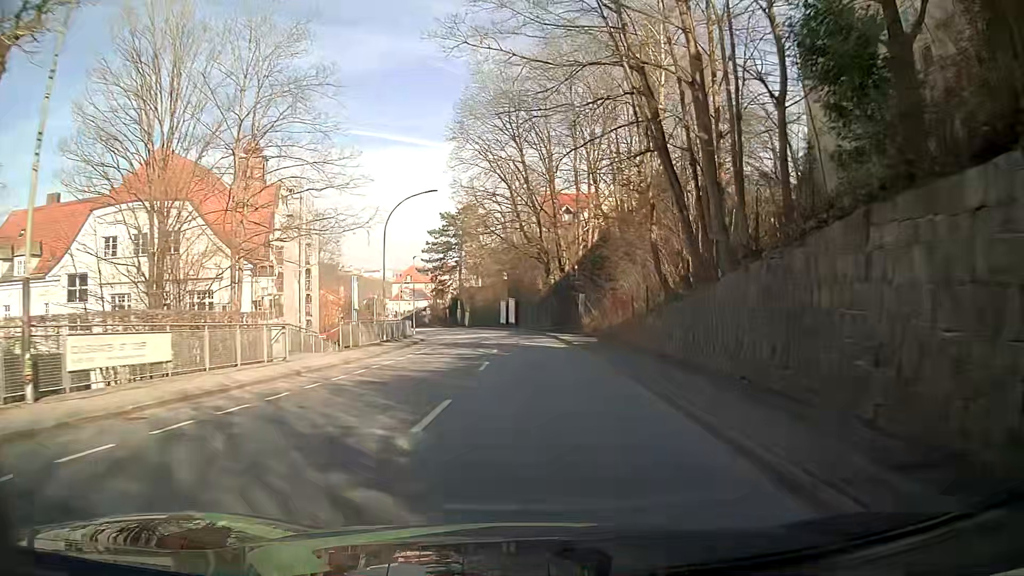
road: tertiary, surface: asphalt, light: Day
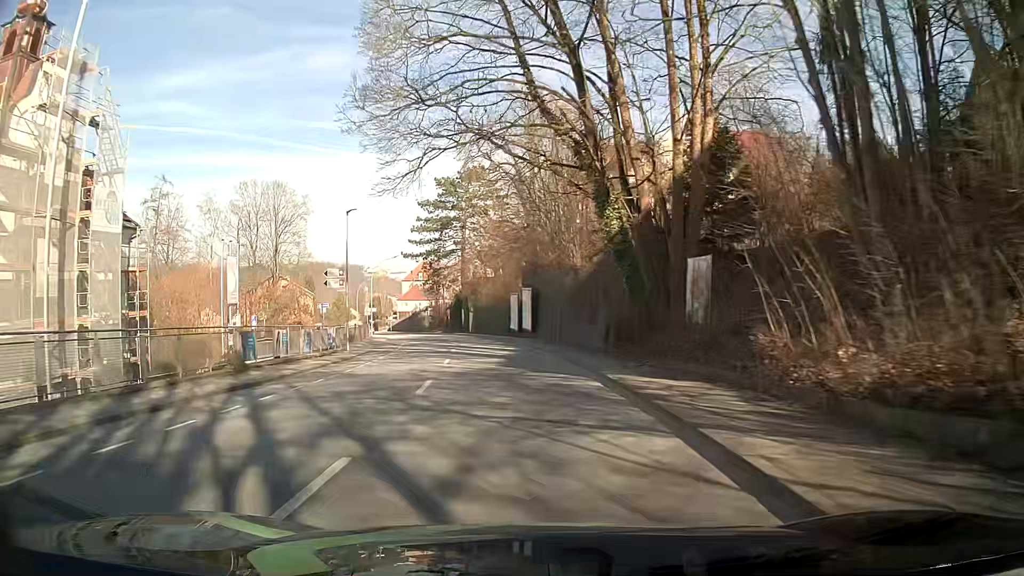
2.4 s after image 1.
(0.0, +31.5) m; -2°
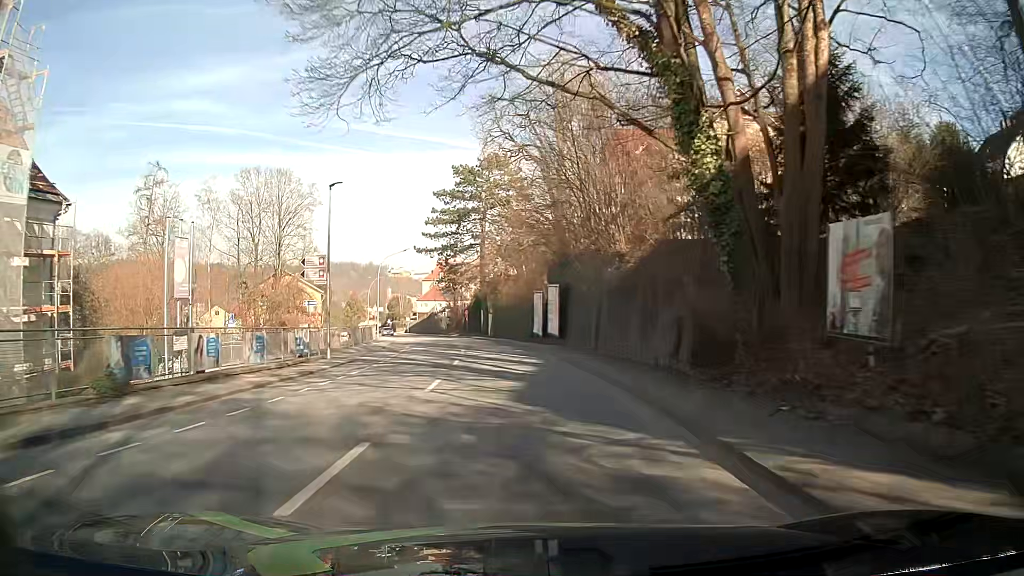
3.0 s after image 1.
(-0.1, +8.0) m; -2°
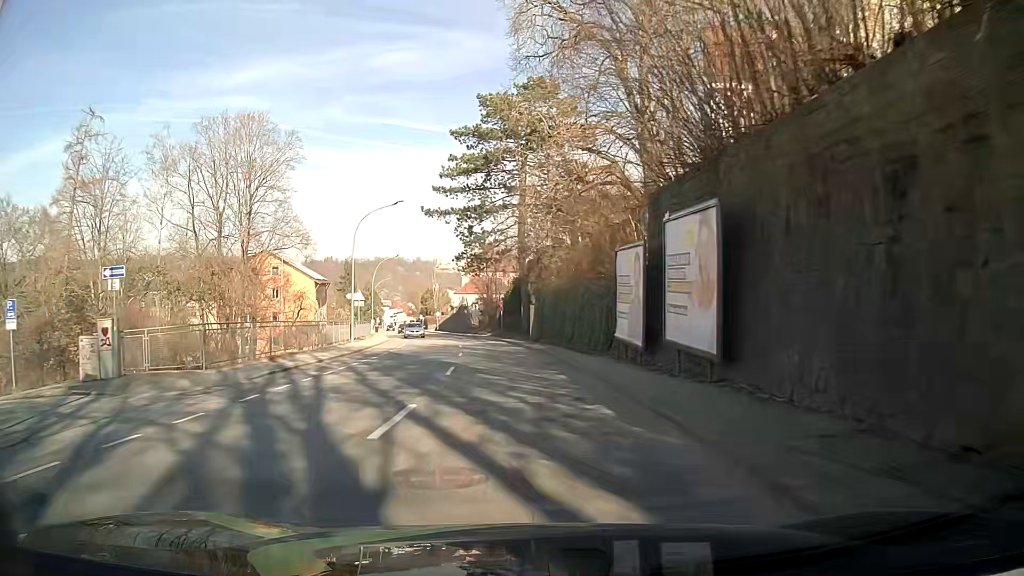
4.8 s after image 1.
(-0.6, +24.3) m; -5°
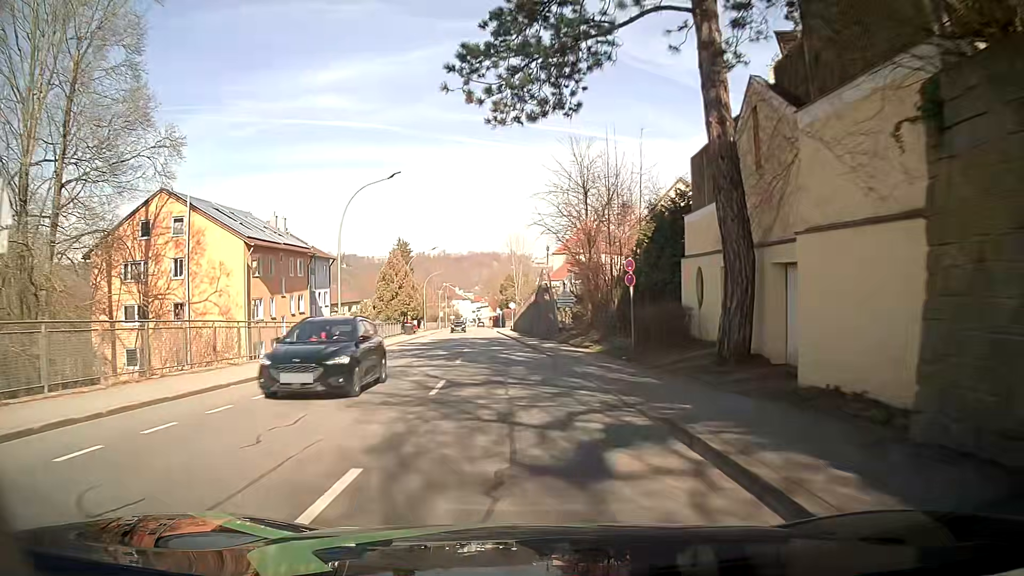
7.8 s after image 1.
(-2.2, +40.6) m; -7°
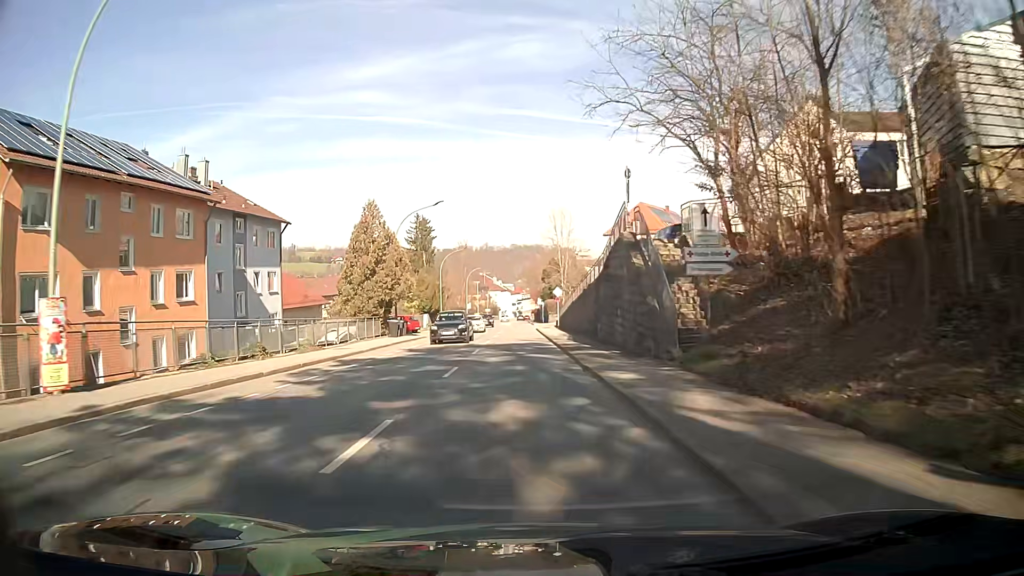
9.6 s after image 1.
(-1.1, +24.7) m; -4°
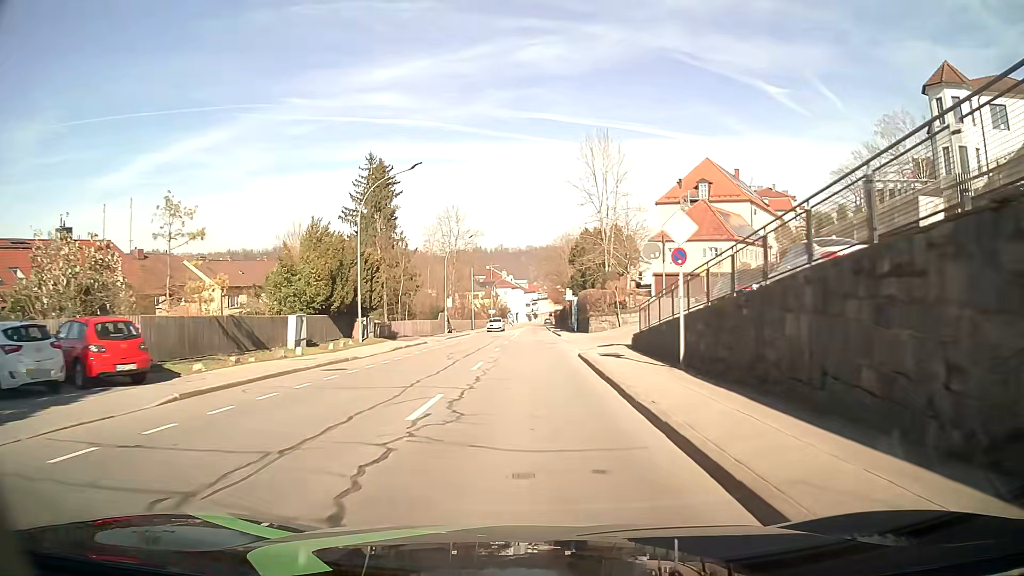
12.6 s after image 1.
(-1.0, +41.8) m; -2°
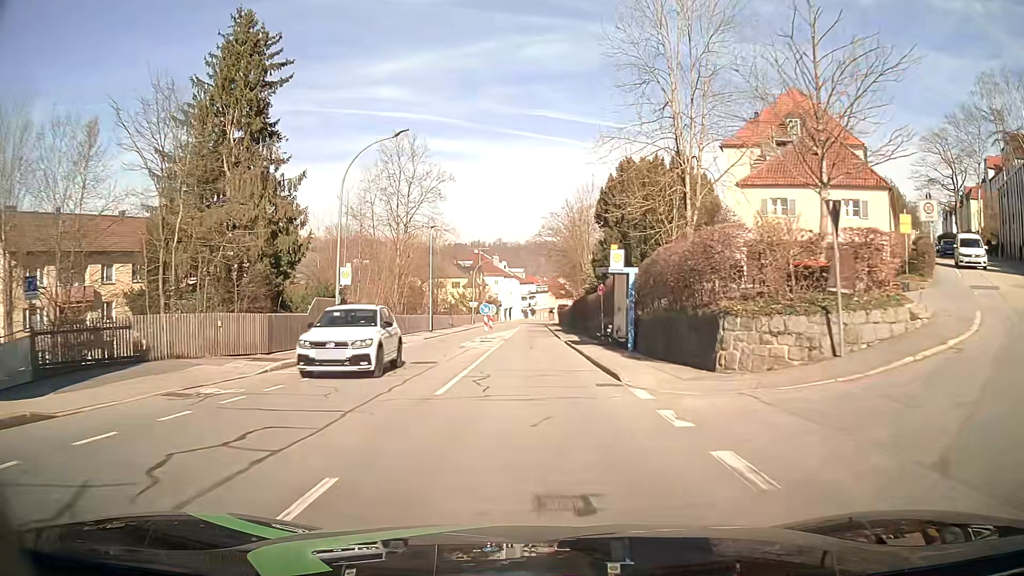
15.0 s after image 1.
(+0.3, +33.5) m; +1°
(0, +10) (0, +20) (0, +30) (0, +40) (0, +50) (0, +60) (0, +70) (0, +80) (0, +90) (0, +100) m
